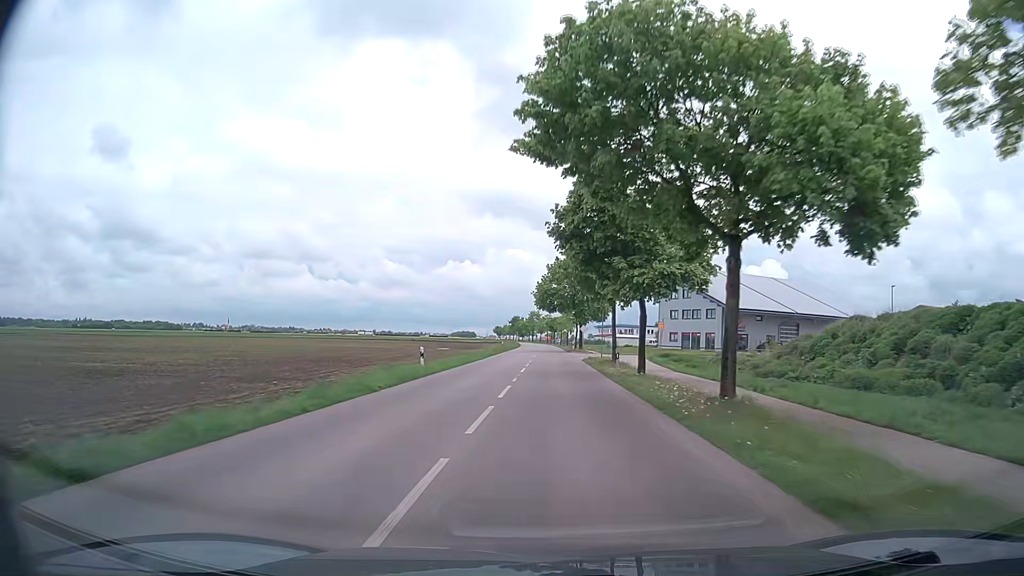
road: tertiary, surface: asphalt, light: Day
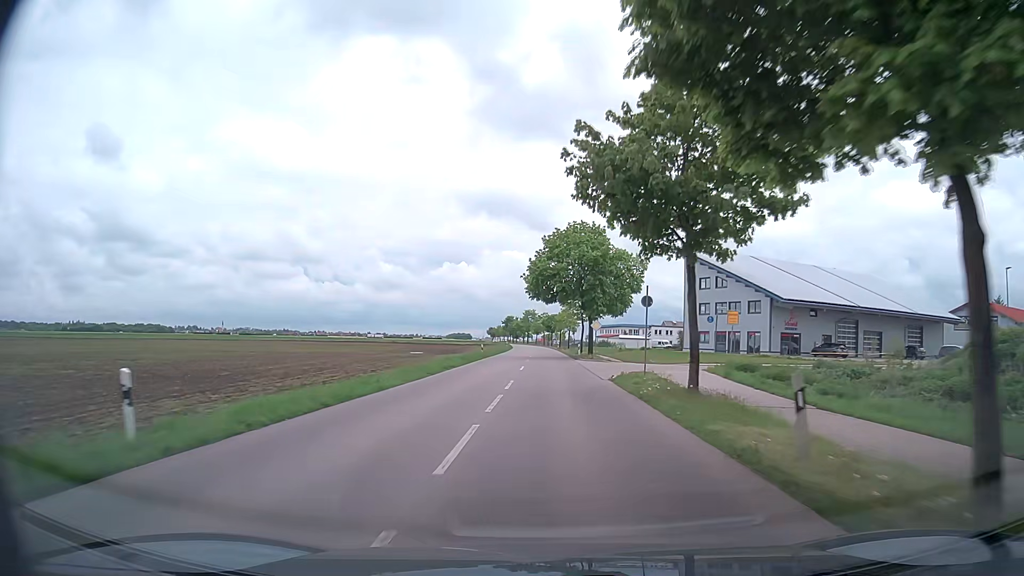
(0.0, +21.0) m; 0°
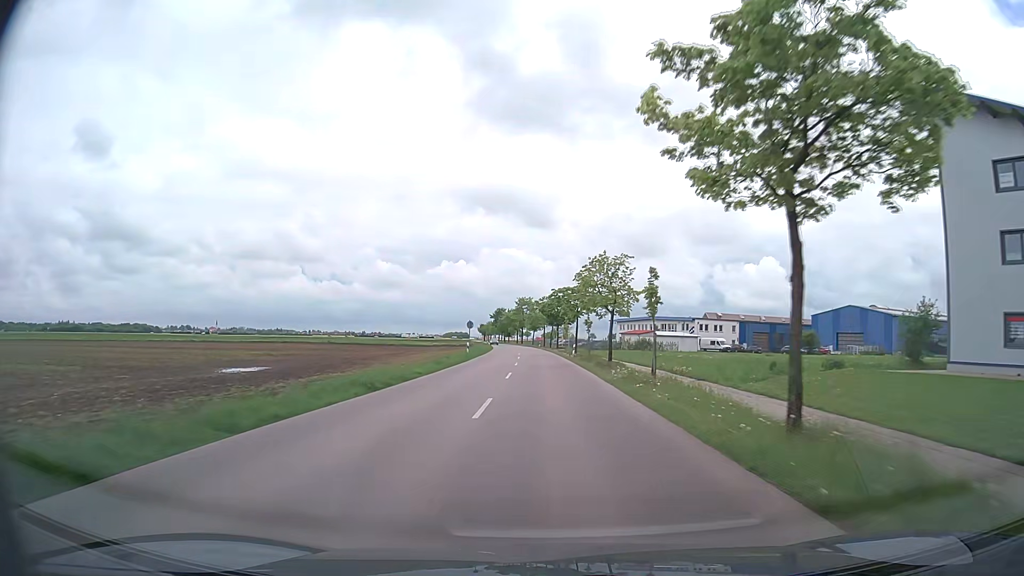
(-0.2, +55.5) m; 0°
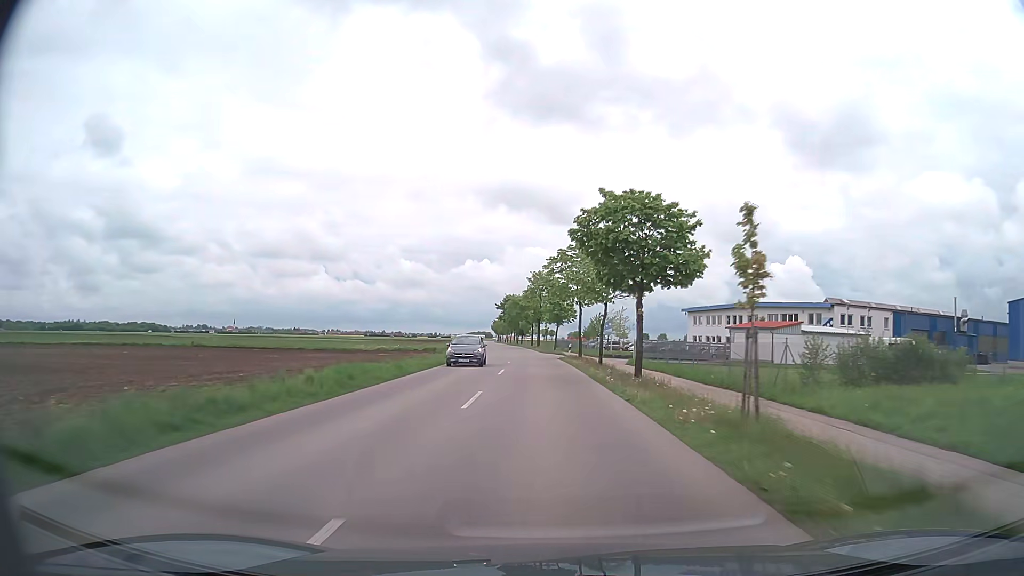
(-1.2, +59.0) m; -3°
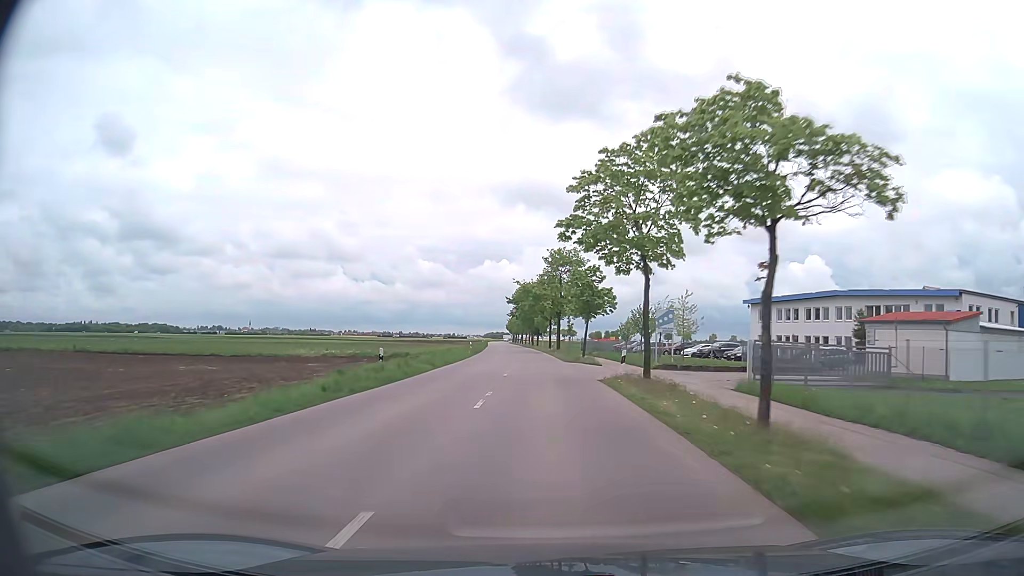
(-0.3, +23.9) m; -1°
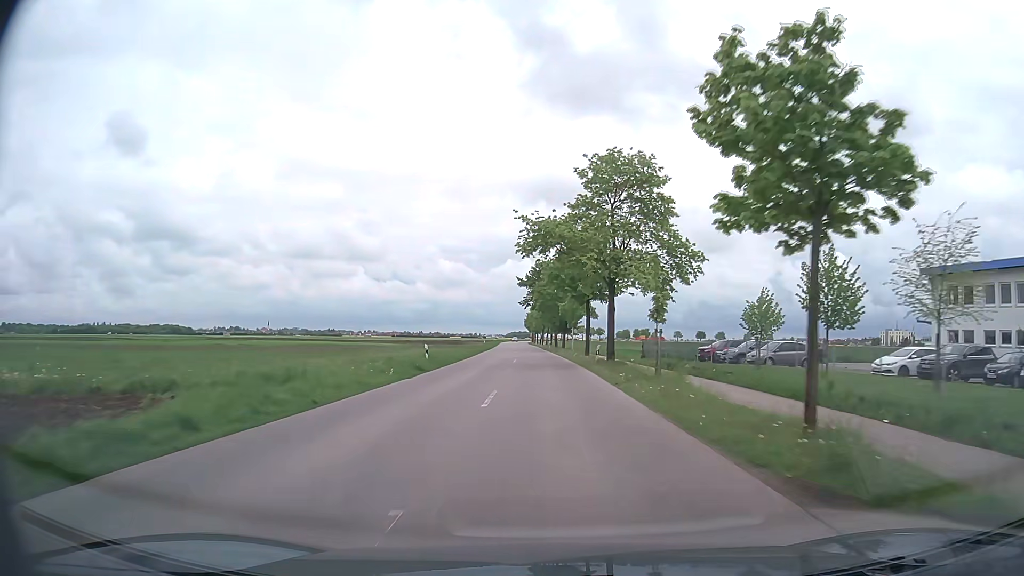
(-0.9, +36.1) m; -2°
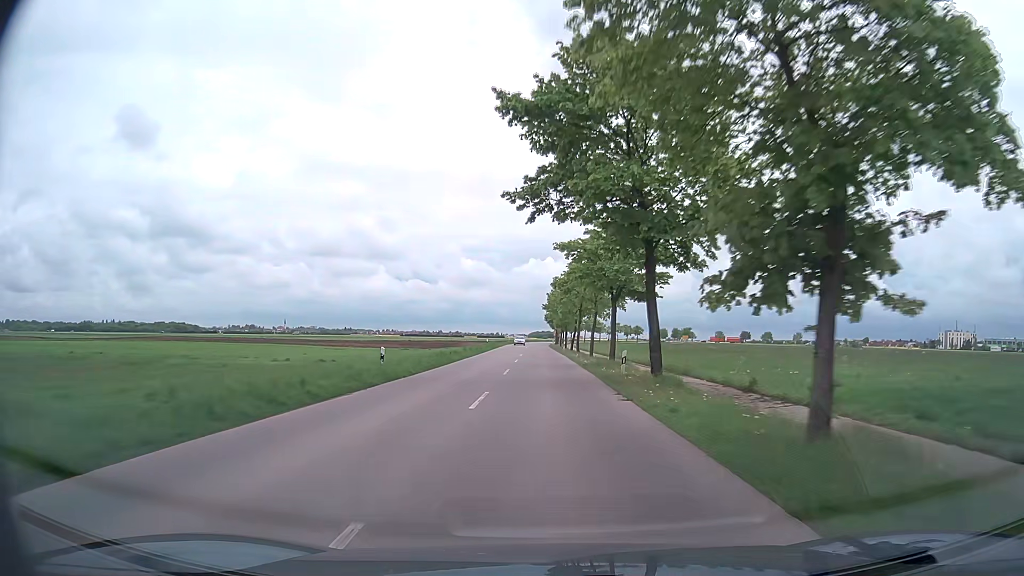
(-1.3, +60.7) m; -2°
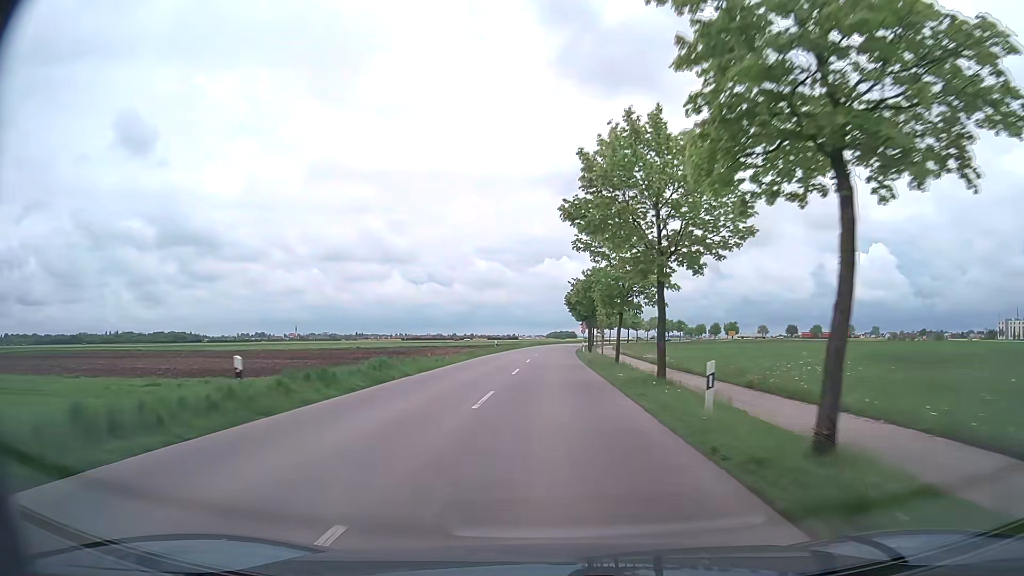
(-0.2, +60.3) m; -1°
(0, +10) (0, +20) (0, +30) (0, +40) (0, +50) (0, +60) (+1, +70) (+1, +80) (+2, +90) (+2, +100) m
